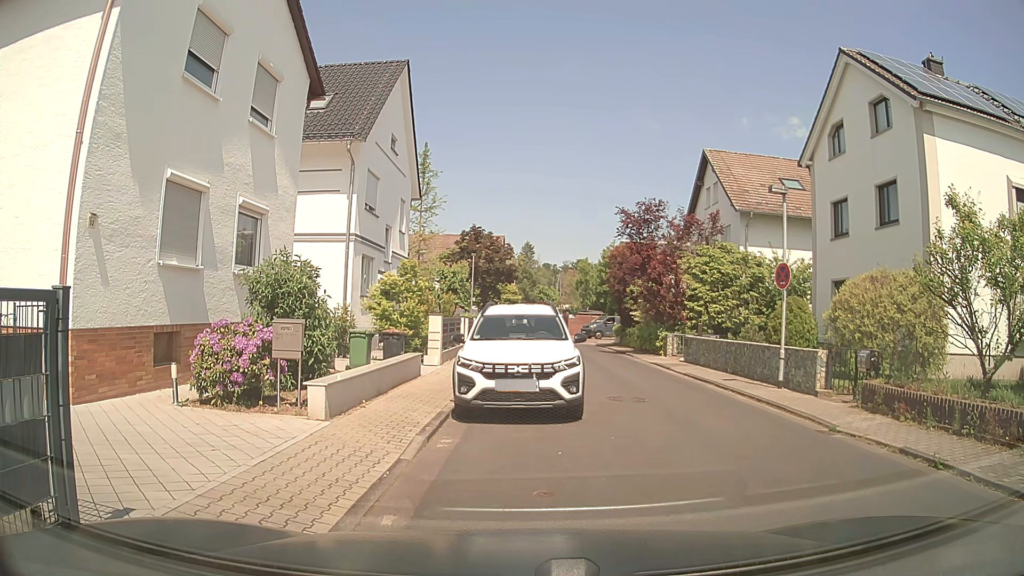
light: Day
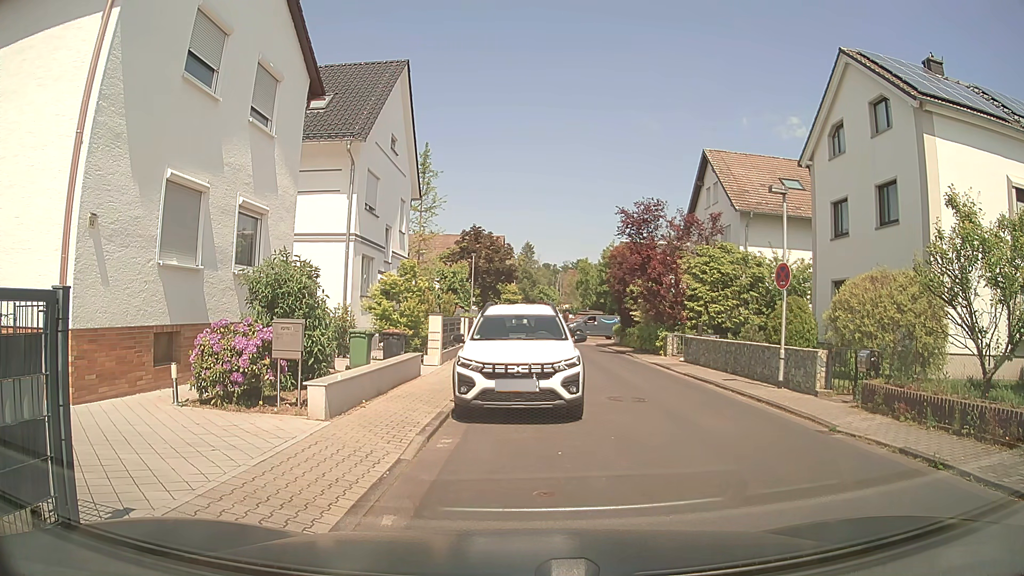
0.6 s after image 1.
(0.0, 0.0) m; 0°
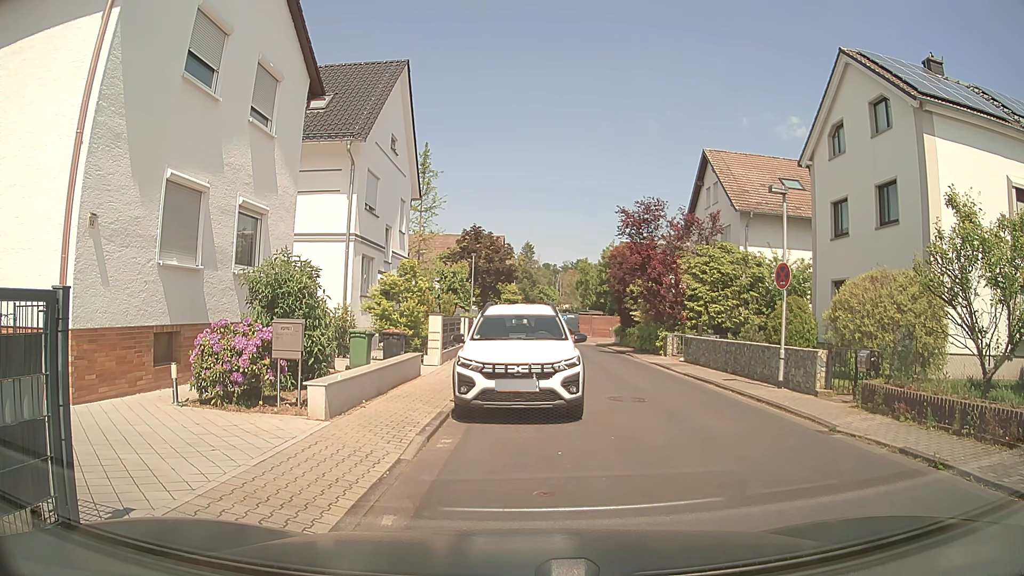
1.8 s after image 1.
(0.0, 0.0) m; 0°
